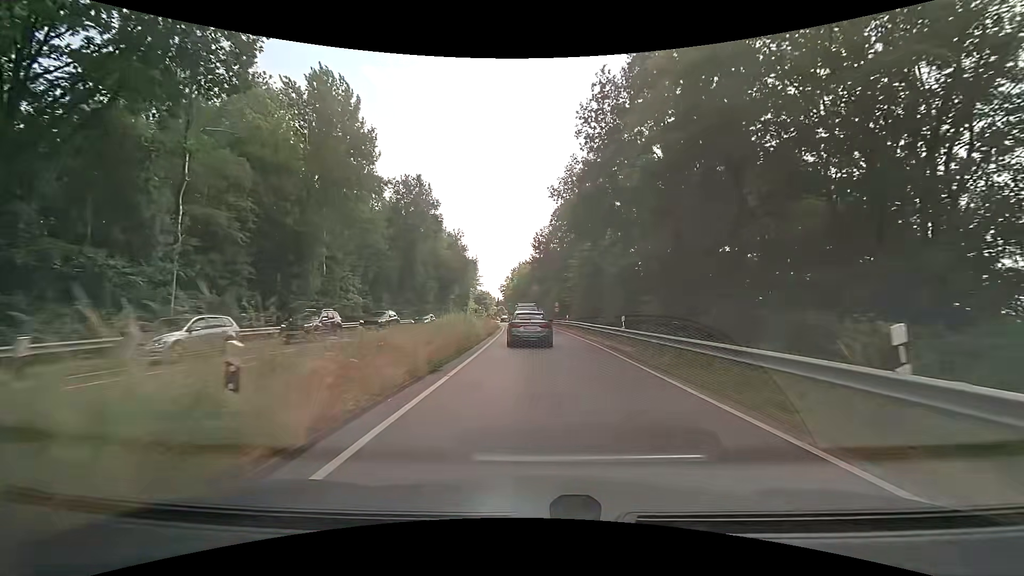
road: secondary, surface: asphalt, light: Day
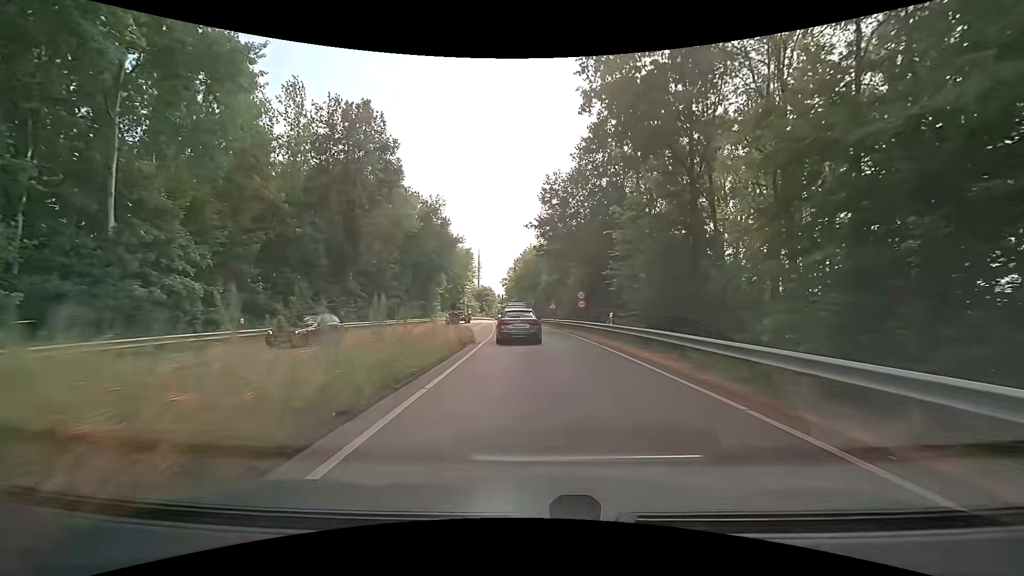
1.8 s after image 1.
(-0.3, +22.4) m; -1°
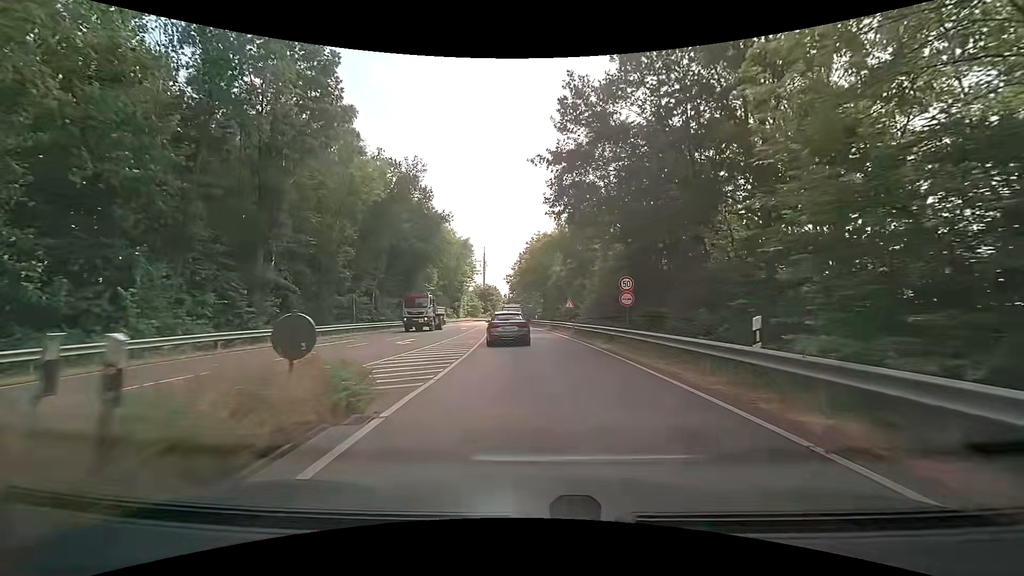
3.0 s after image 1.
(-0.1, +14.5) m; -1°
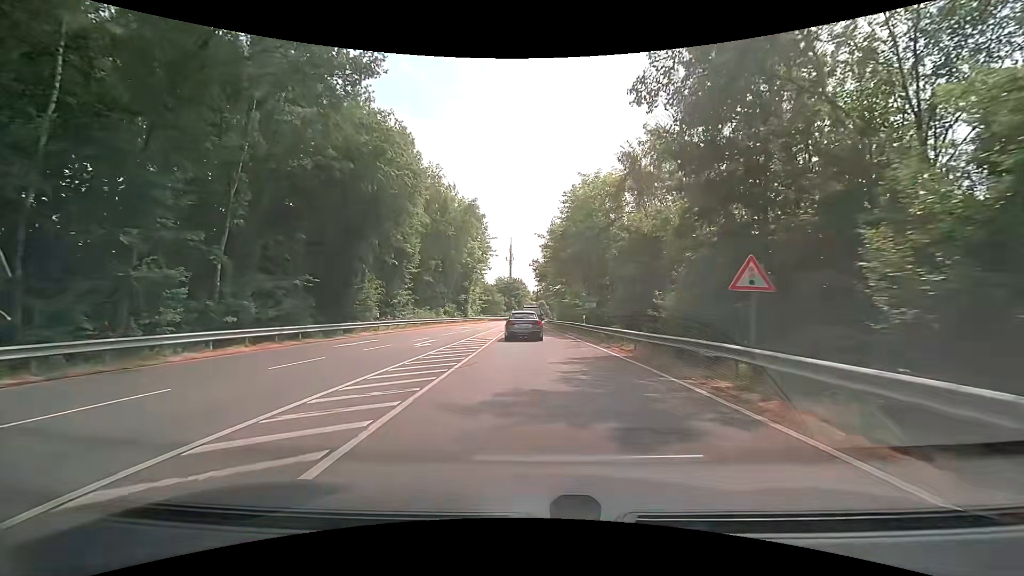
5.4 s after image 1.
(-0.9, +28.4) m; -4°
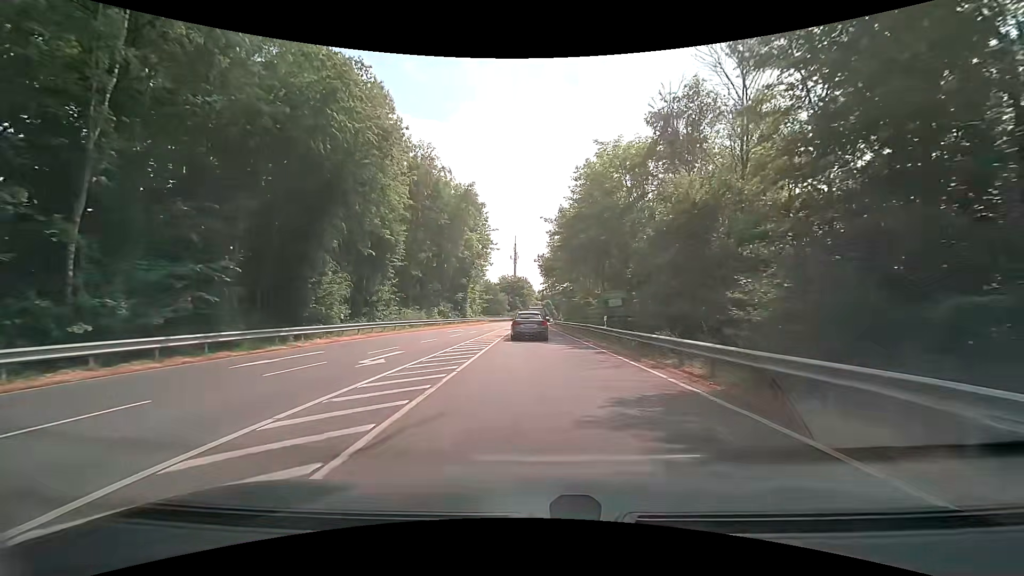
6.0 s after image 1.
(0.0, +7.3) m; +1°
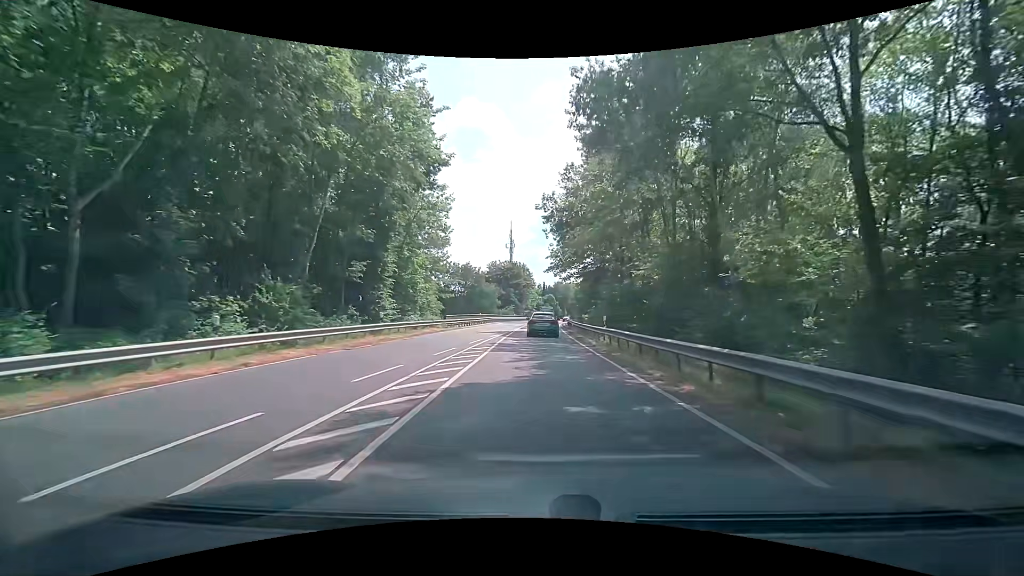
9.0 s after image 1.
(-0.6, +37.6) m; -1°
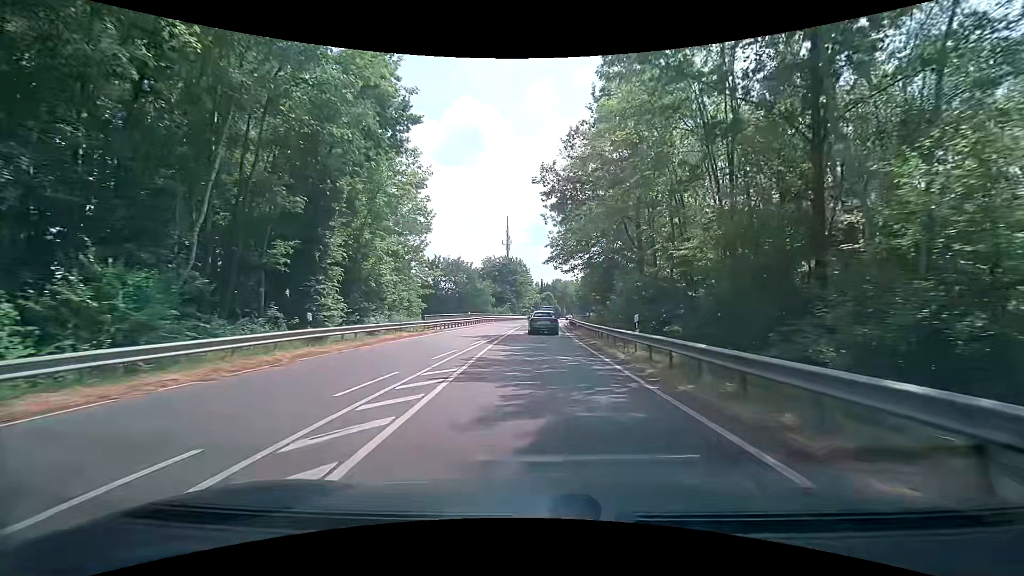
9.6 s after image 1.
(+0.1, +7.8) m; 0°
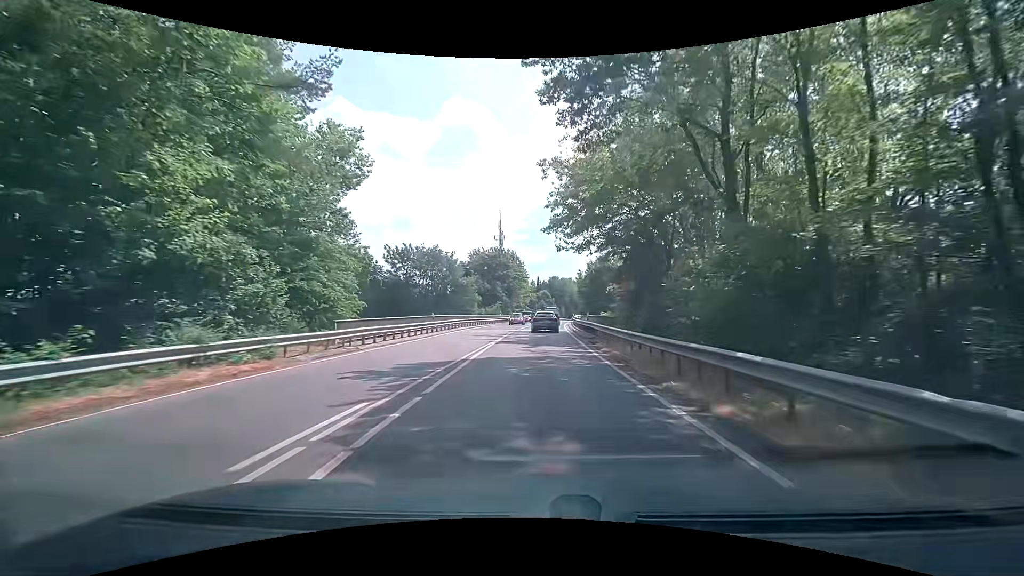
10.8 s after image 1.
(+0.2, +15.8) m; +1°
(0, +10) (0, +20) (0, +30) (+1, +40) (+1, +50) (+2, +60) (+2, +70) (+3, +80) (+4, +90) (+5, +100) m
